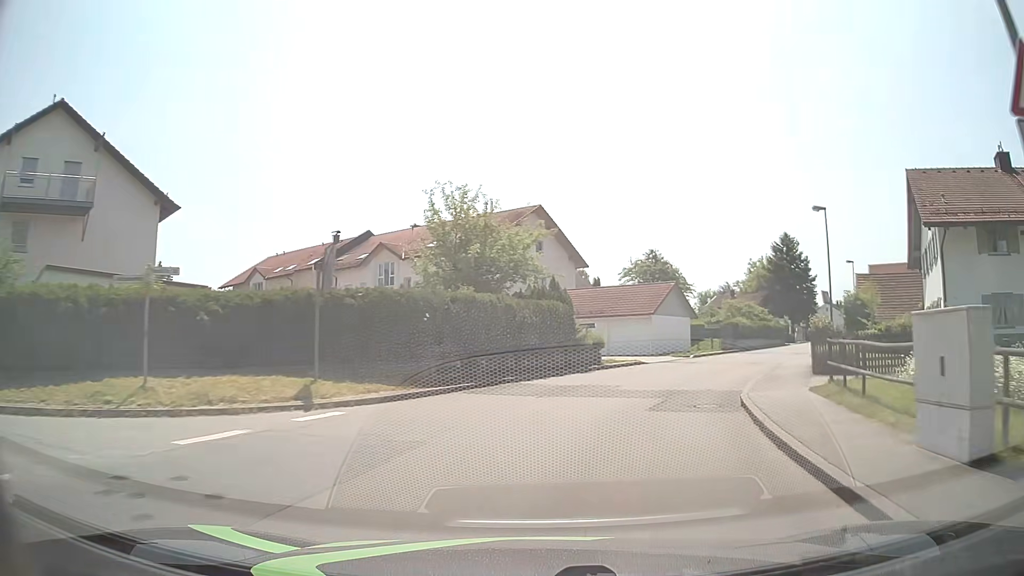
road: unclassified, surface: asphalt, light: Day
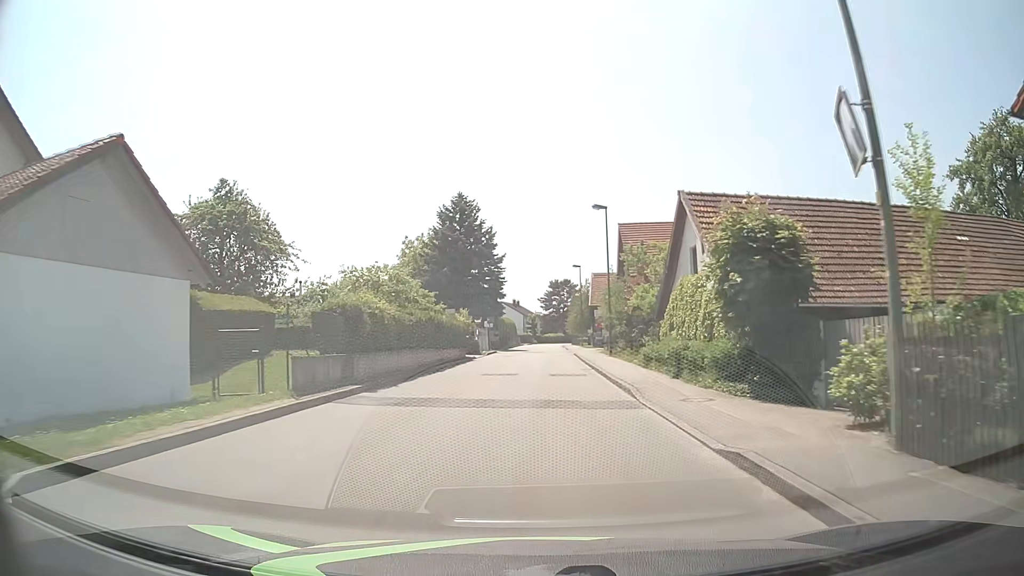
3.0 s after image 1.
(+9.6, +31.0) m; +30°
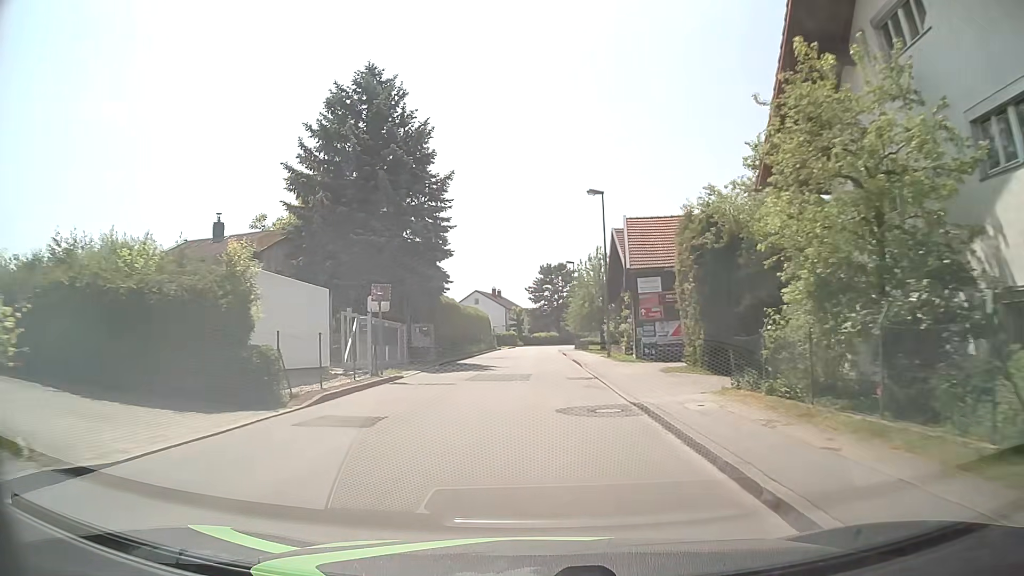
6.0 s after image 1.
(+0.5, +34.7) m; +1°
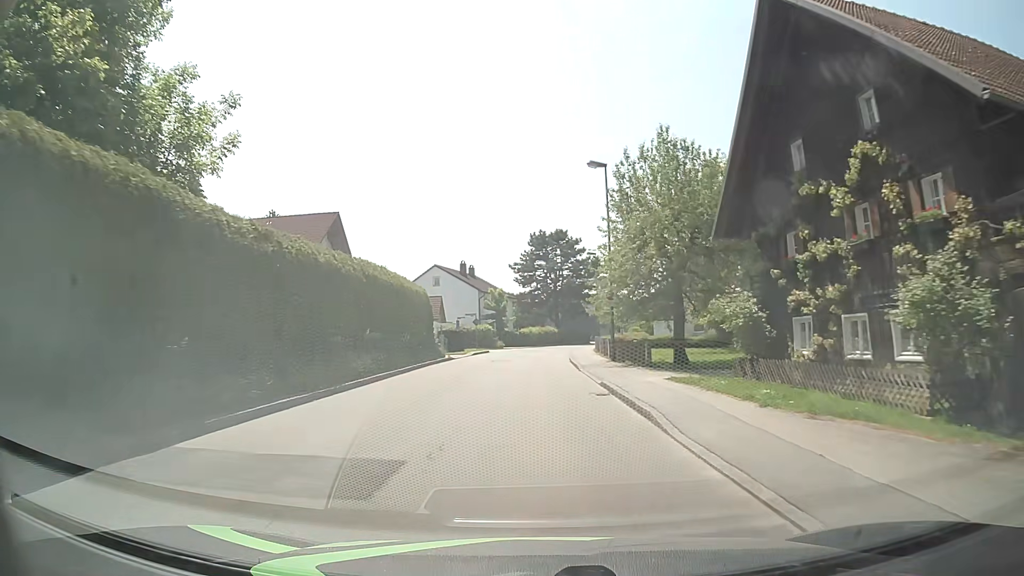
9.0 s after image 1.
(+0.2, +35.7) m; +1°
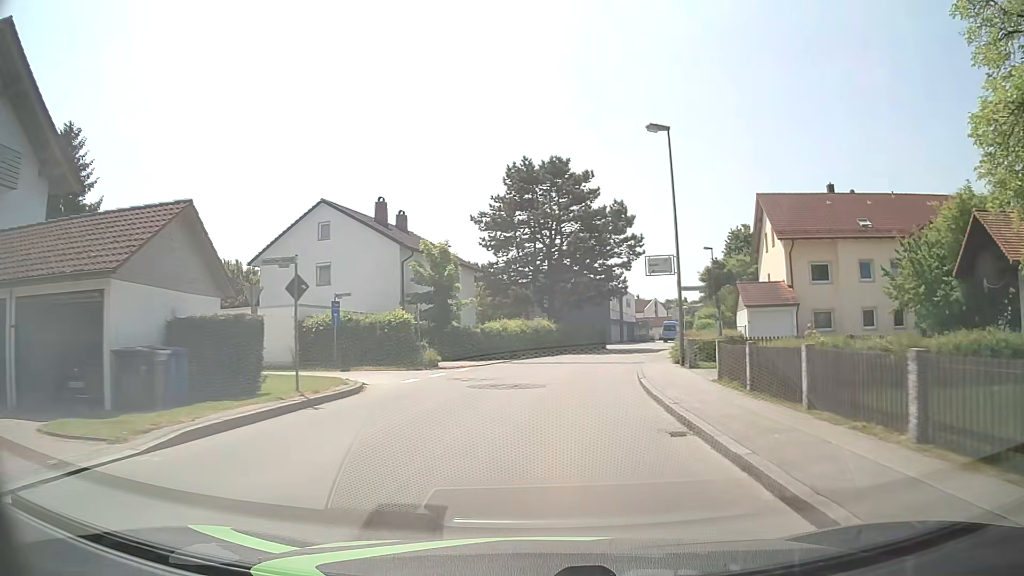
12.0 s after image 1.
(-0.3, +36.4) m; +1°
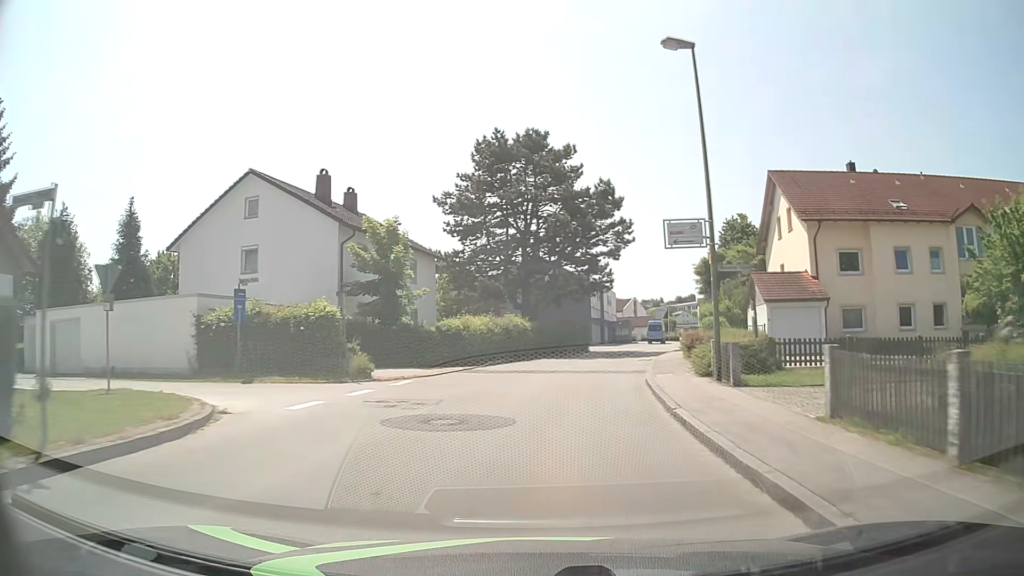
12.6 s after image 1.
(+0.2, +7.2) m; +3°
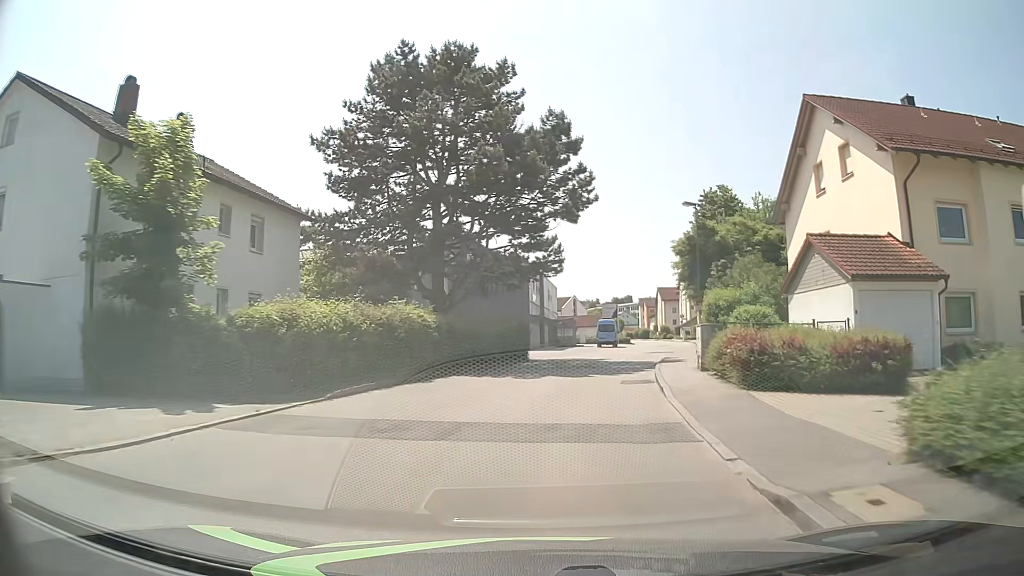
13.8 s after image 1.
(+0.6, +14.1) m; +5°
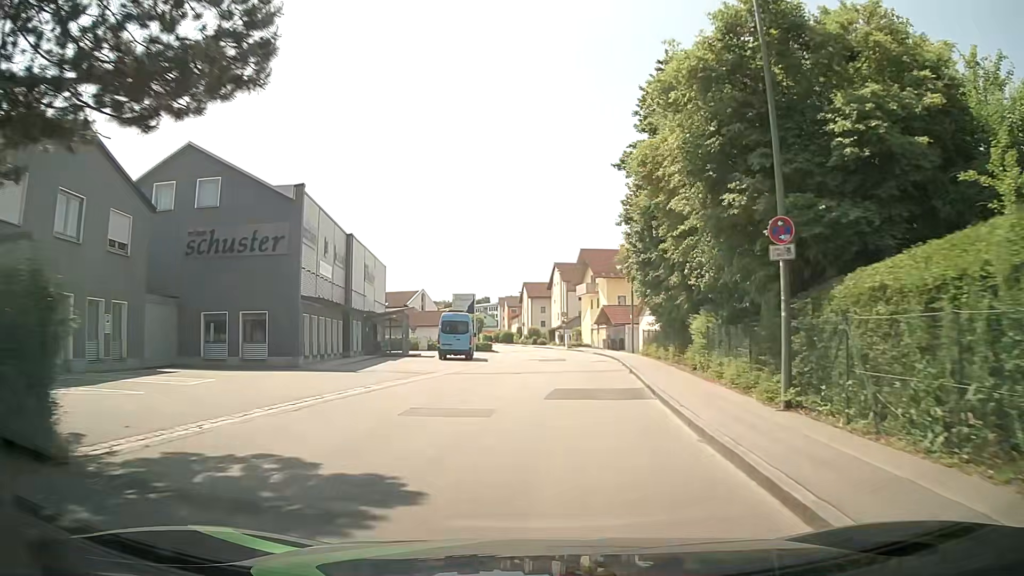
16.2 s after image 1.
(+2.9, +27.2) m; +12°
(0, +10) (+1, +20) (+2, +30) (+2, +40) (+2, +50) (+2, +60) (+1, +70) (0, +80) (-2, +90) (-3, +100) m
